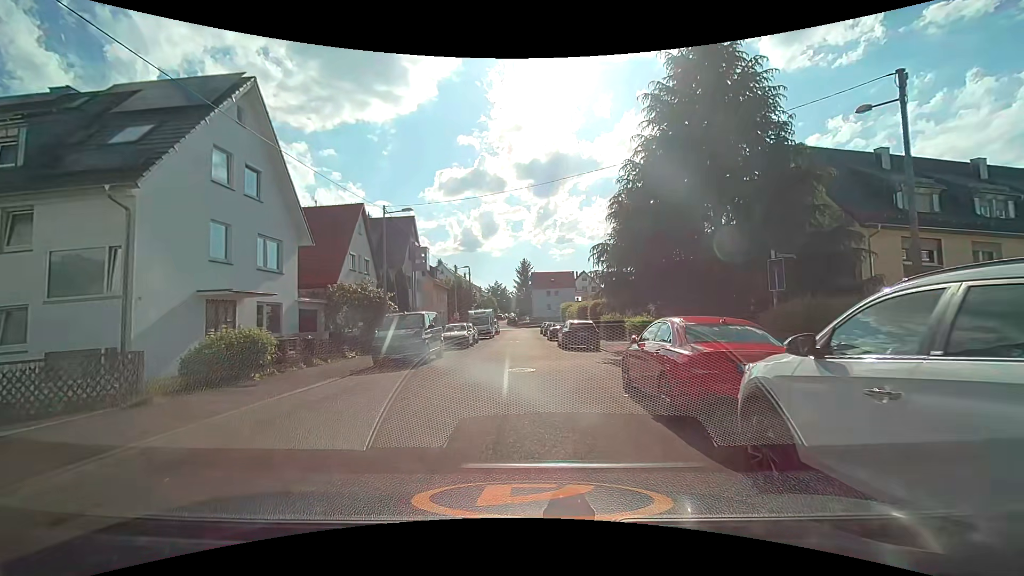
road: residential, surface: asphalt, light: Day
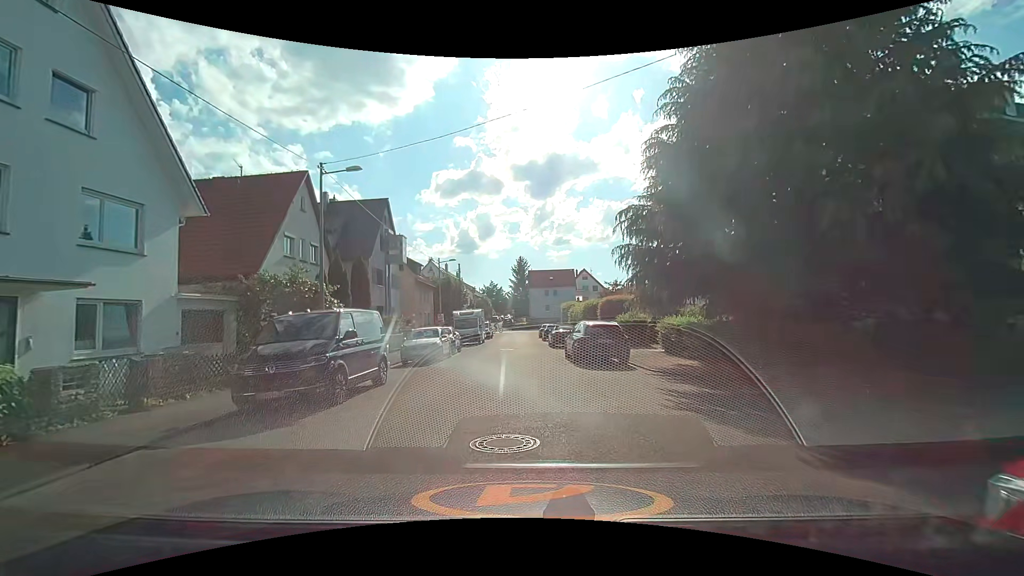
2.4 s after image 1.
(+0.1, +7.9) m; -1°
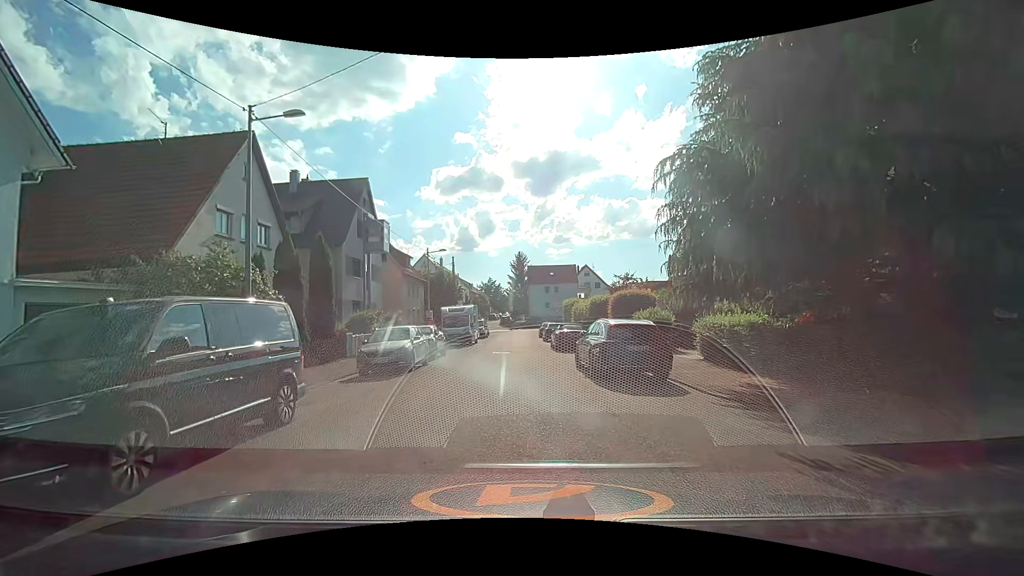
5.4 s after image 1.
(+0.2, +4.9) m; +2°
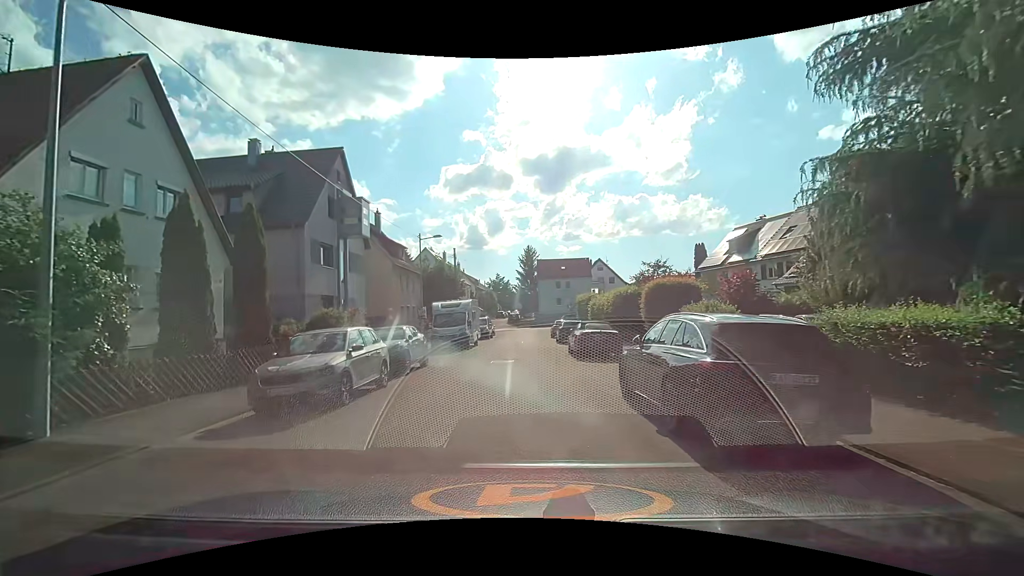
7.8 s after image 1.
(-0.1, +6.5) m; -2°
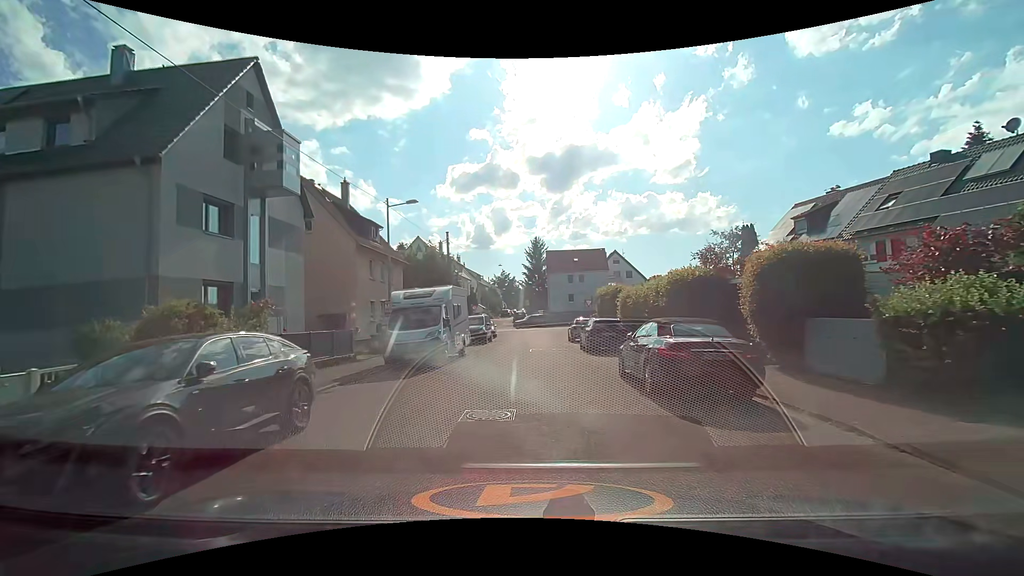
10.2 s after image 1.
(-0.1, +10.4) m; 0°
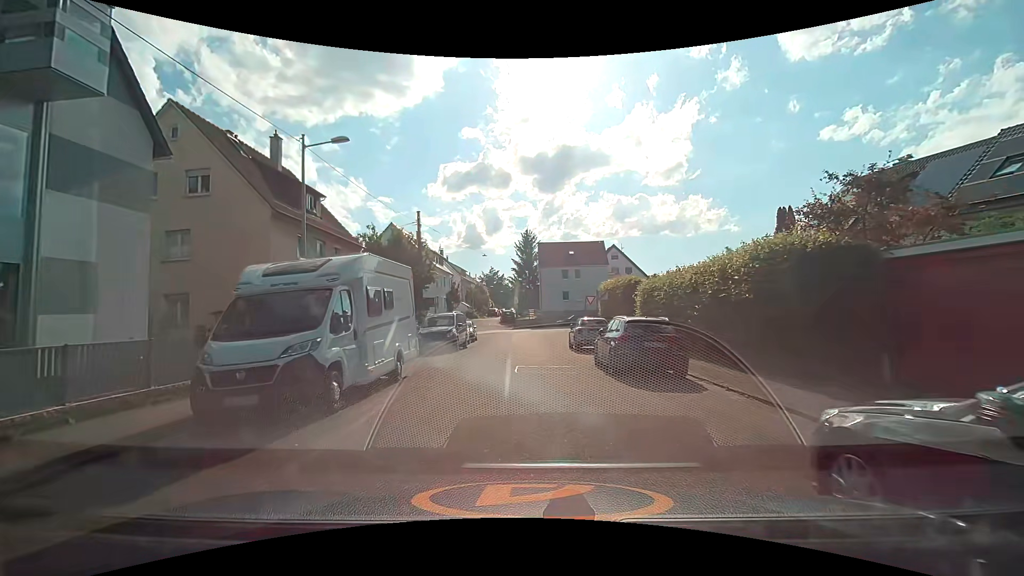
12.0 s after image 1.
(+0.1, +8.7) m; 0°
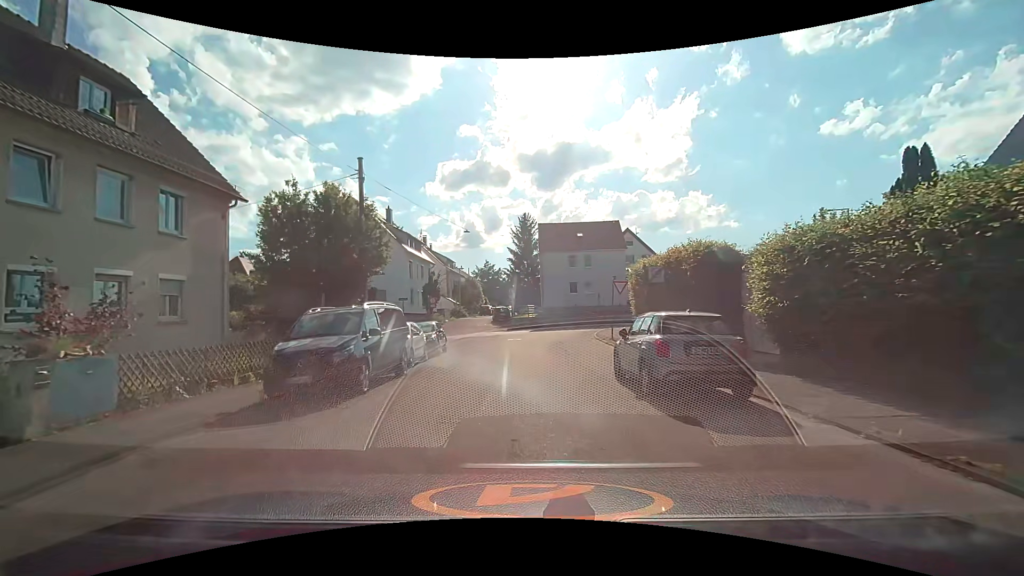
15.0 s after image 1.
(+0.3, +13.0) m; +1°
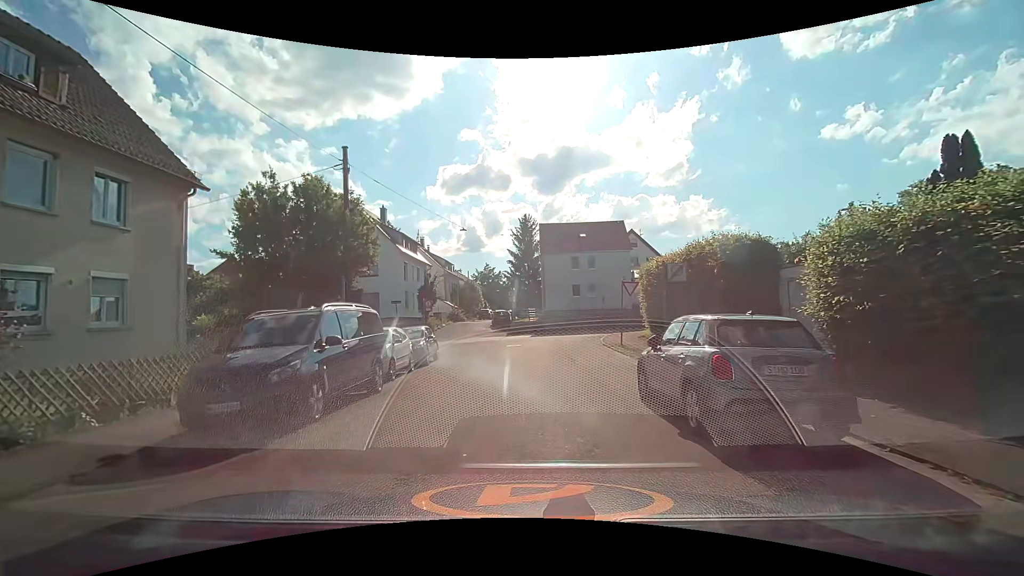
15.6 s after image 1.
(0.0, +2.3) m; +1°
(0, +10) (0, +20) (+2, +30) (+5, +39) (+12, +46) (+21, +51) (+29, +56) (+37, +62) (+45, +68) (+53, +74) m
